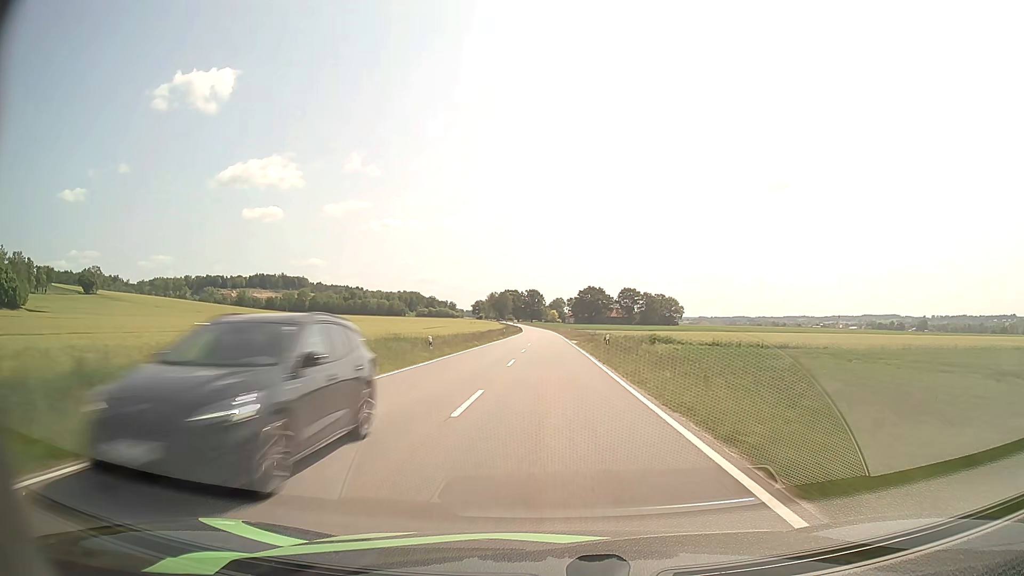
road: tertiary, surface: asphalt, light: Day
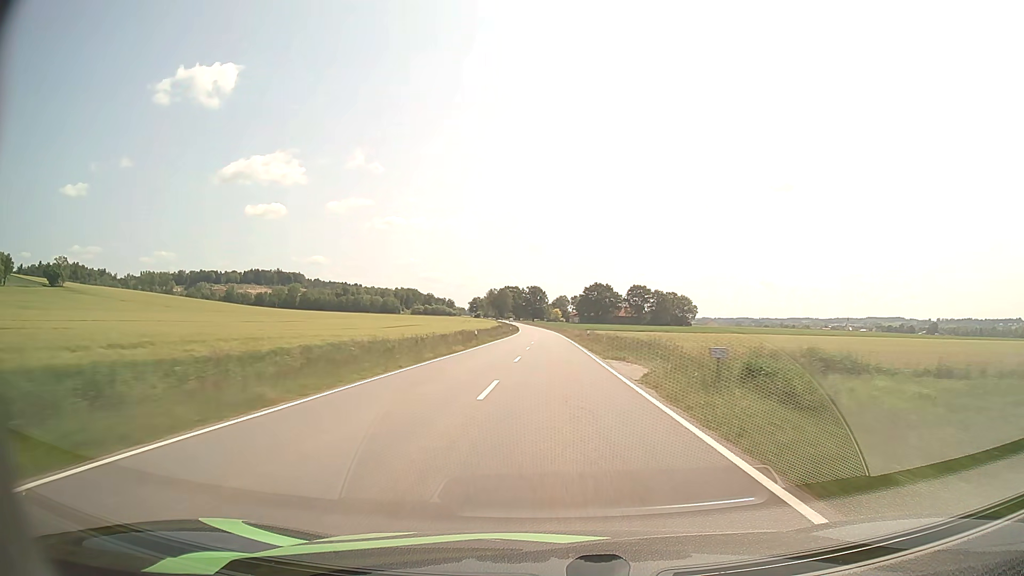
(-0.1, +35.0) m; 0°
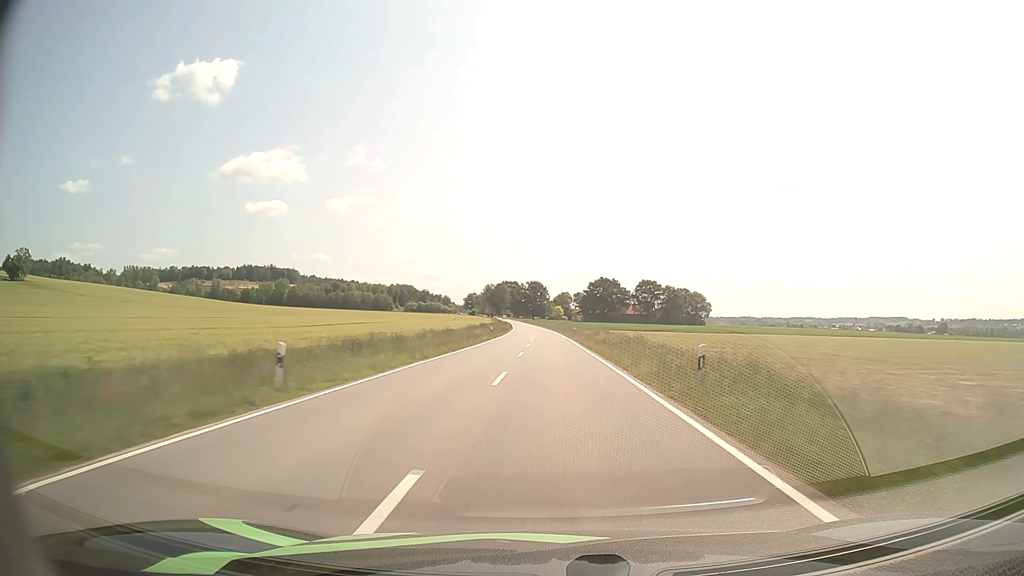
(0.0, +34.9) m; 0°
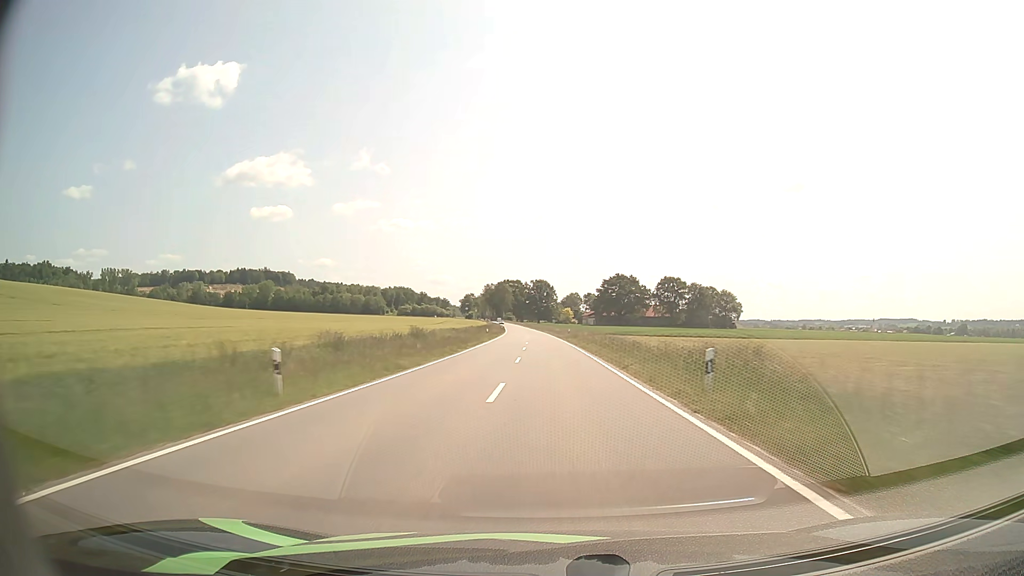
(-0.3, +51.8) m; -1°
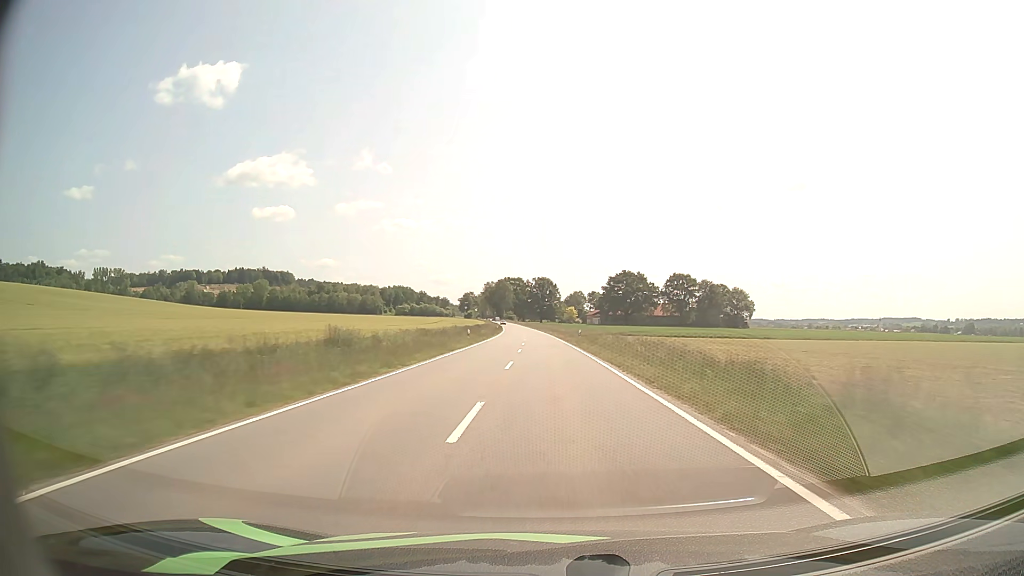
(0.0, +17.2) m; 0°
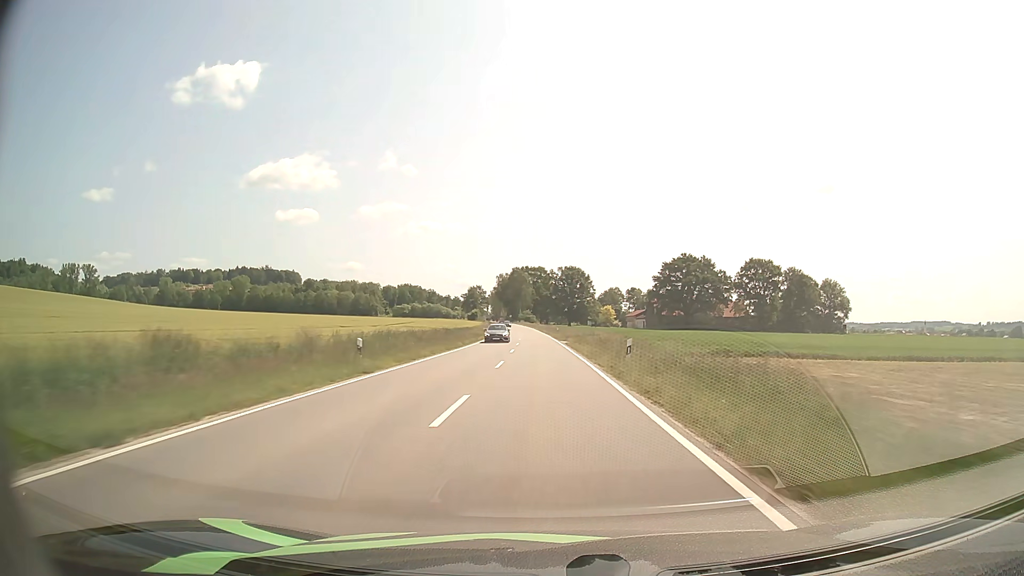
(-1.6, +85.8) m; -2°
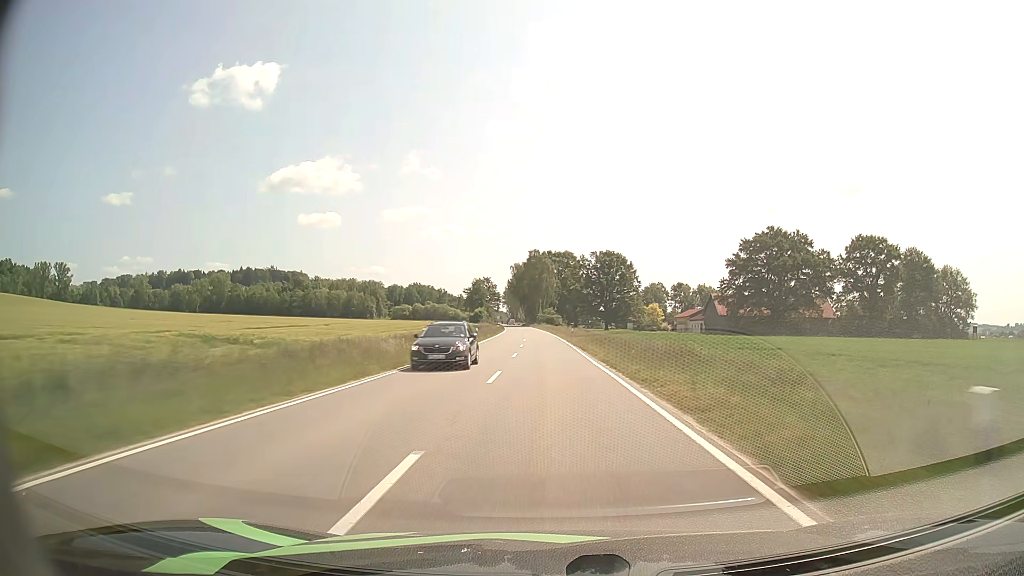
(-1.4, +68.2) m; -2°
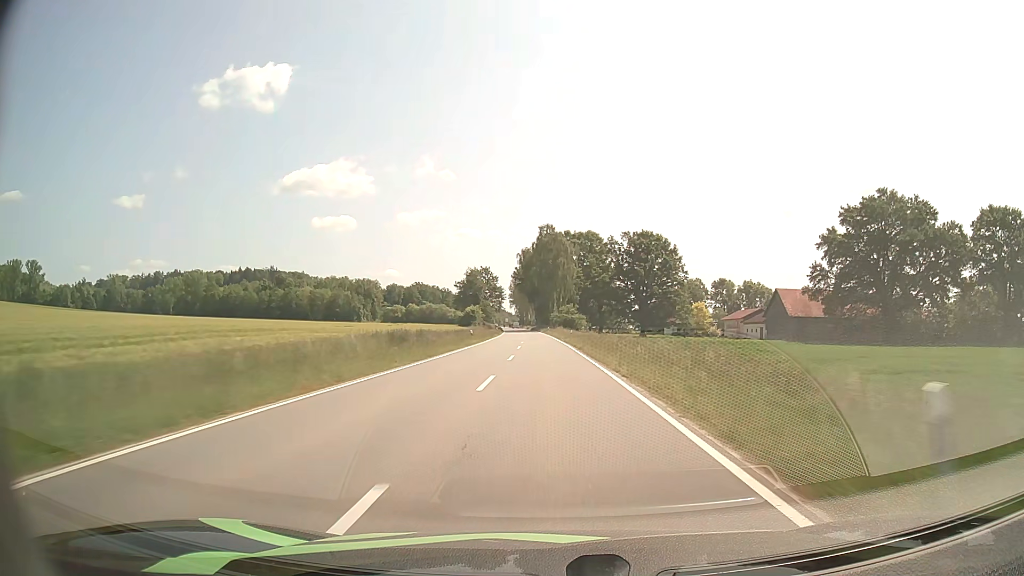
(-0.5, +51.3) m; -1°
(0, +10) (0, +20) (0, +30) (0, +40) (-1, +50) (-1, +60) (-1, +70) (-2, +80) (-2, +90) (-3, +100) m
